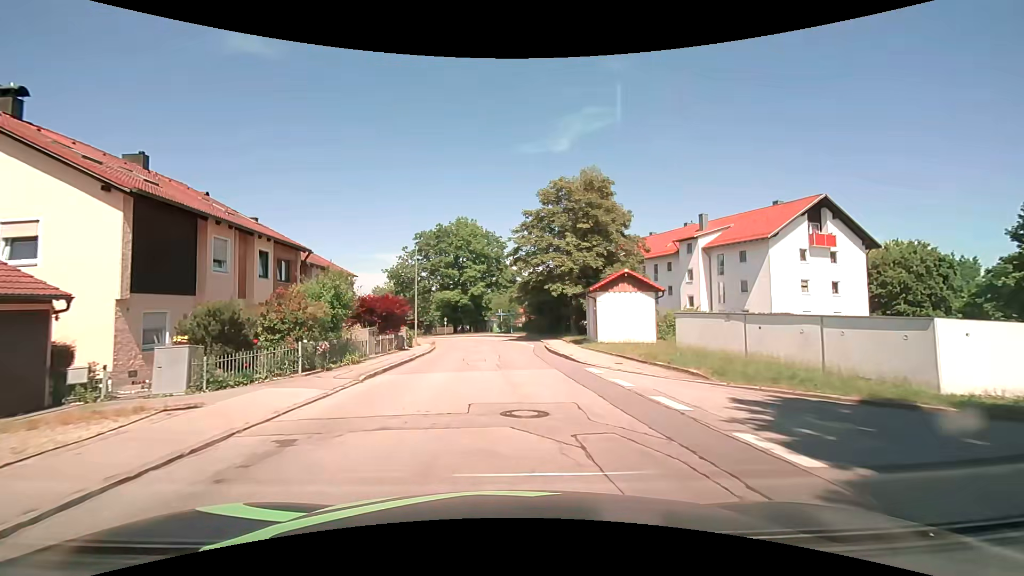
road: unclassified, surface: asphalt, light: Day
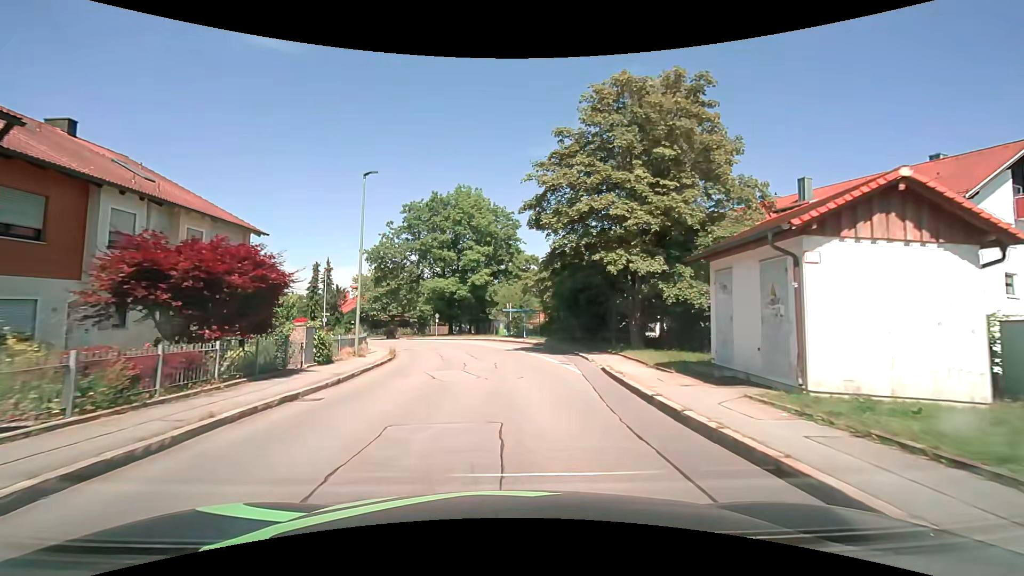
(0.0, +17.4) m; 0°
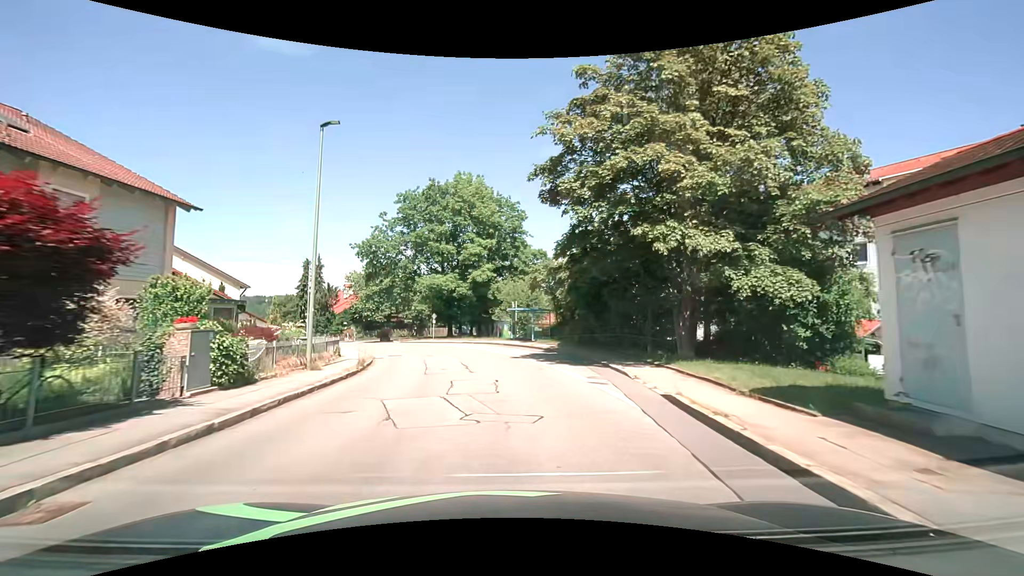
(0.0, +5.8) m; 0°
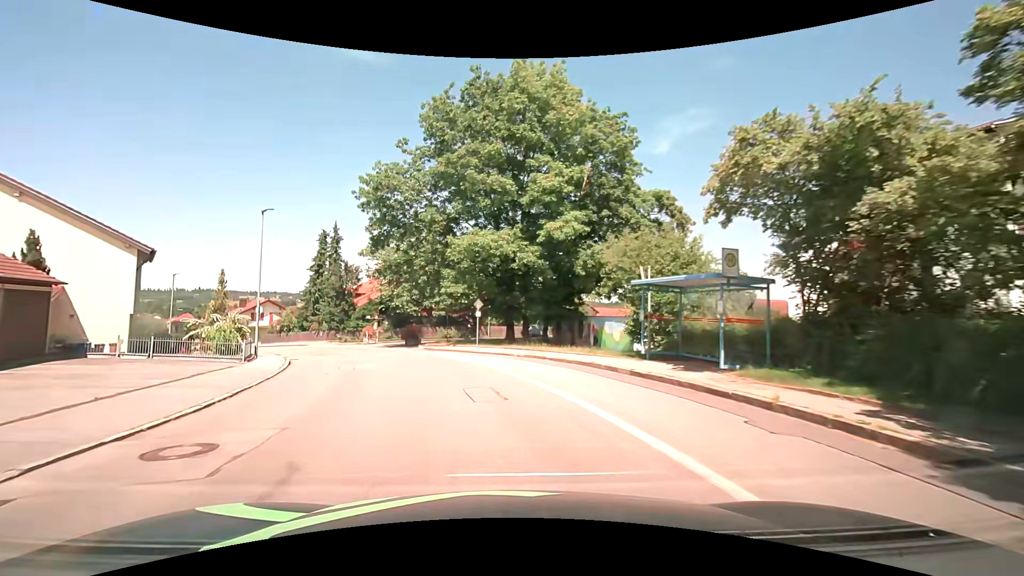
(-1.2, +22.6) m; -8°
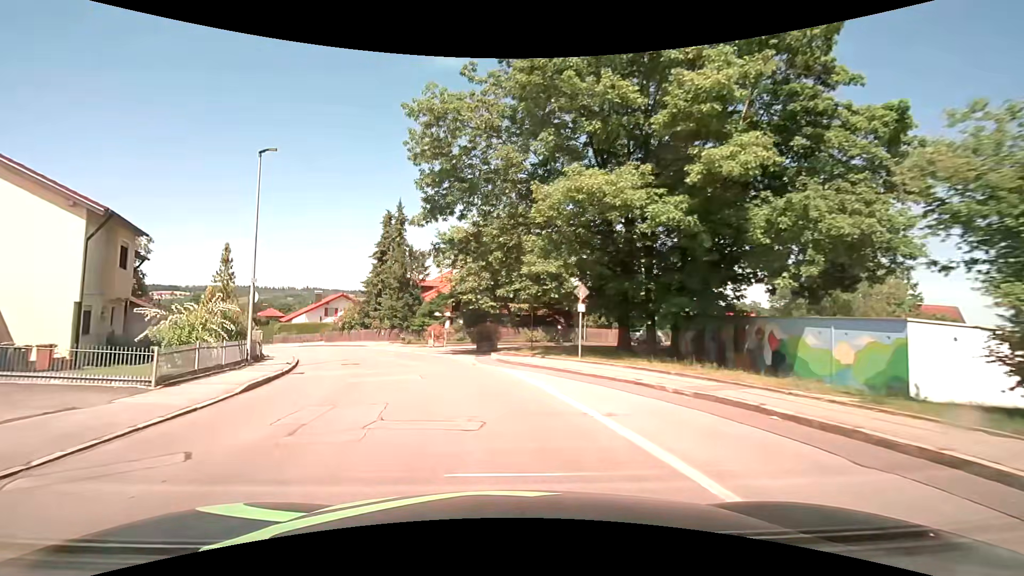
(-0.8, +10.8) m; -9°
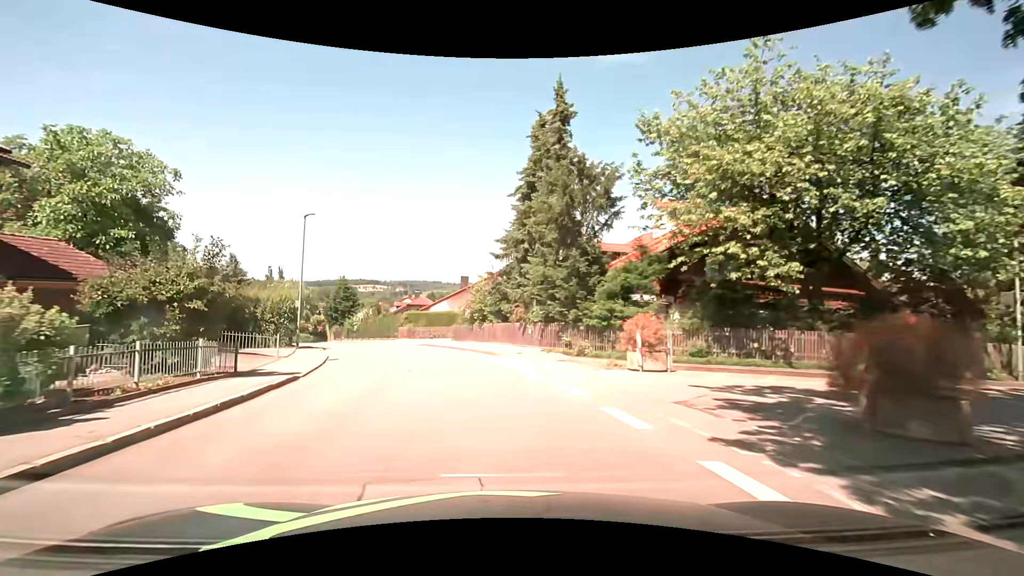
(-3.7, +21.2) m; -20°
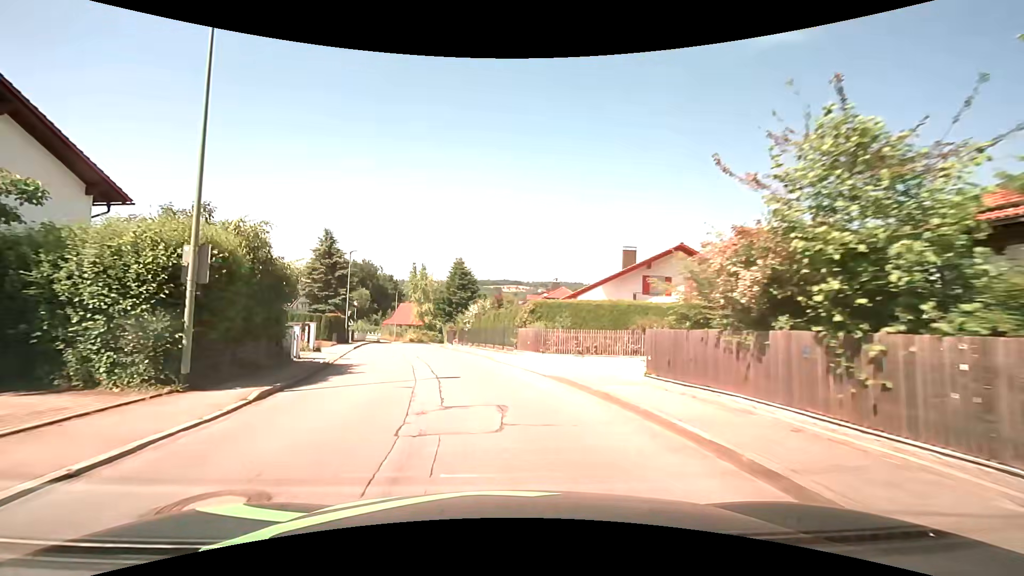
(-2.8, +22.1) m; -14°
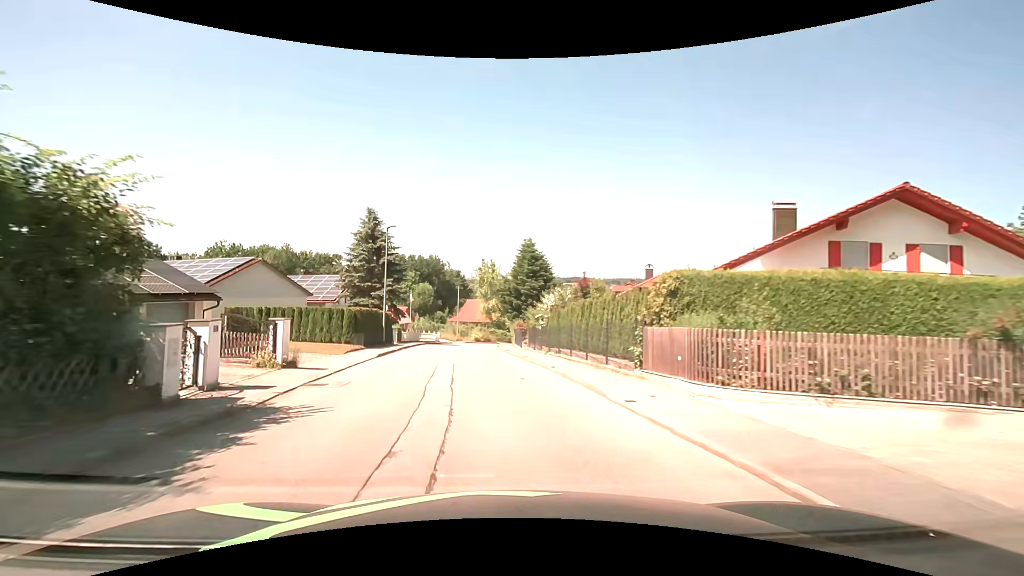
(-1.0, +11.5) m; -9°
(0, +10) (-1, +20) (-2, +30) (-3, +40) (-4, +50) (-3, +60) (-2, +70) (0, +80) (+3, +89) (+6, +98) m
